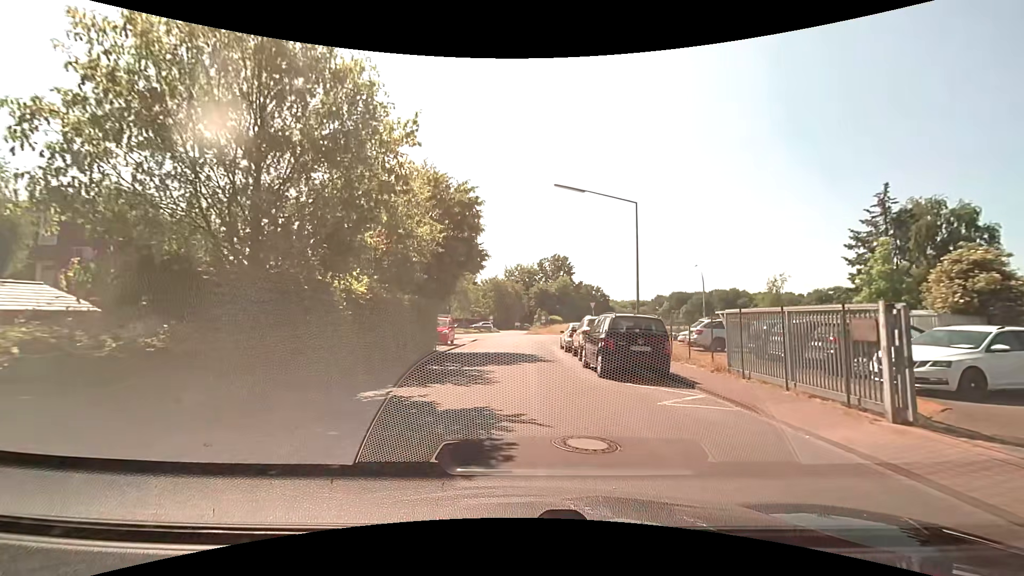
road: unclassified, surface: asphalt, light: Day
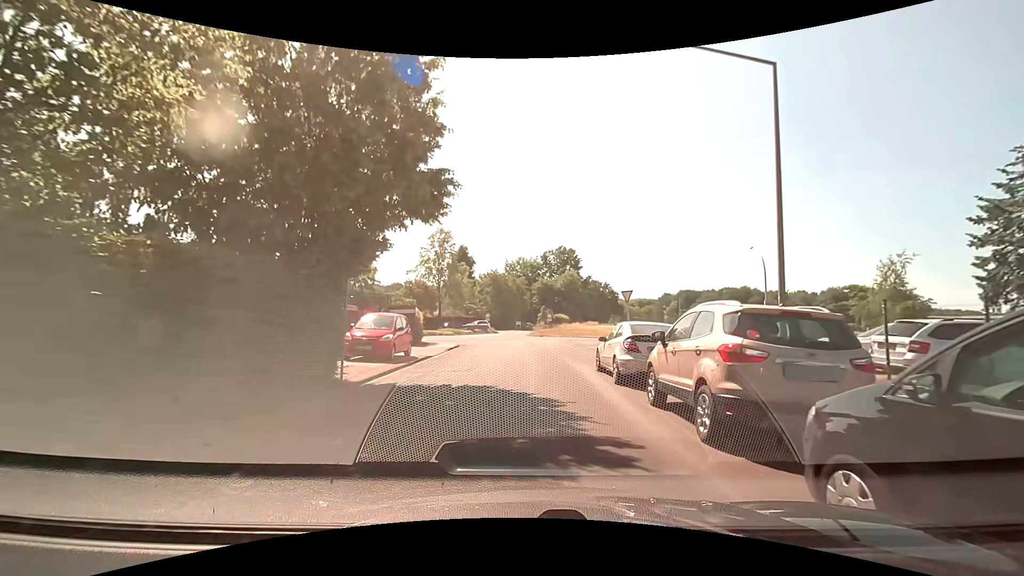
(+0.1, +12.4) m; 0°
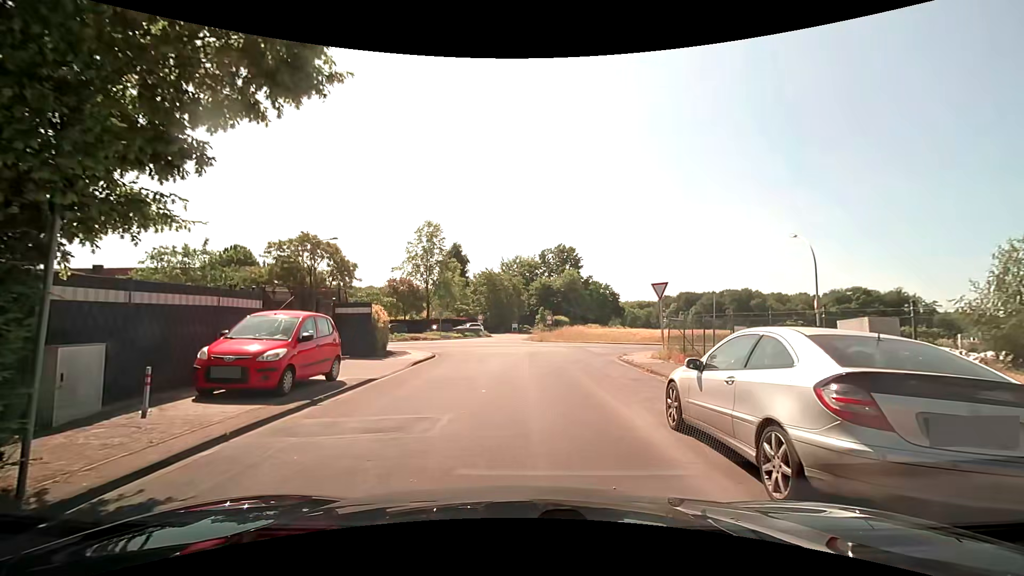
(0.0, +7.0) m; 0°
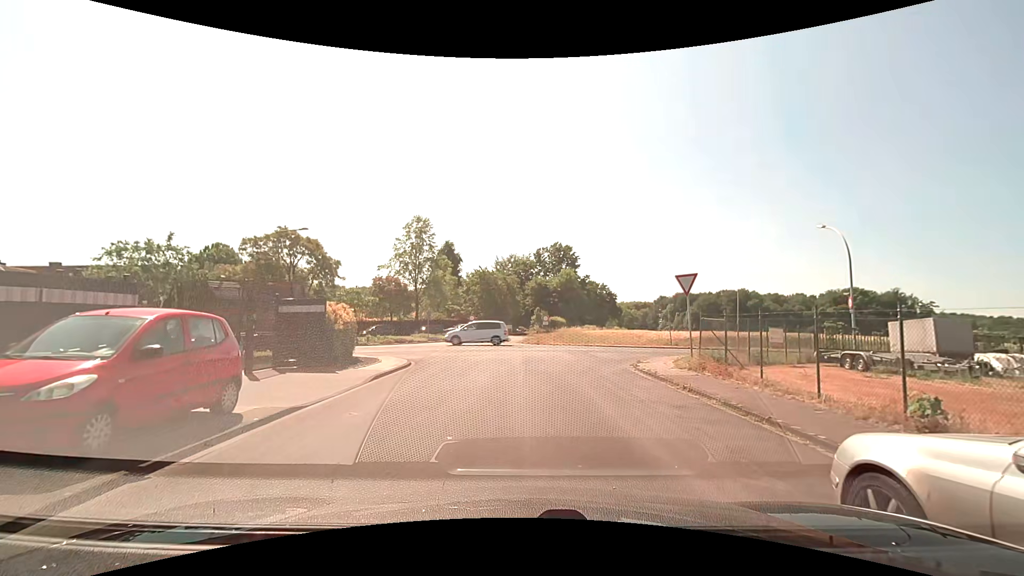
(0.0, +3.9) m; 0°
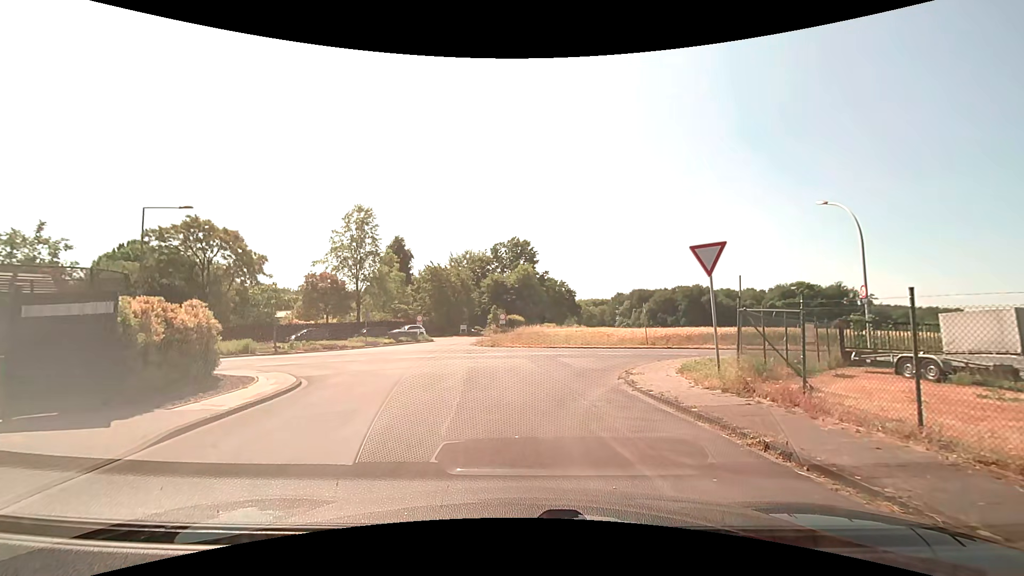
(+0.4, +5.9) m; +4°
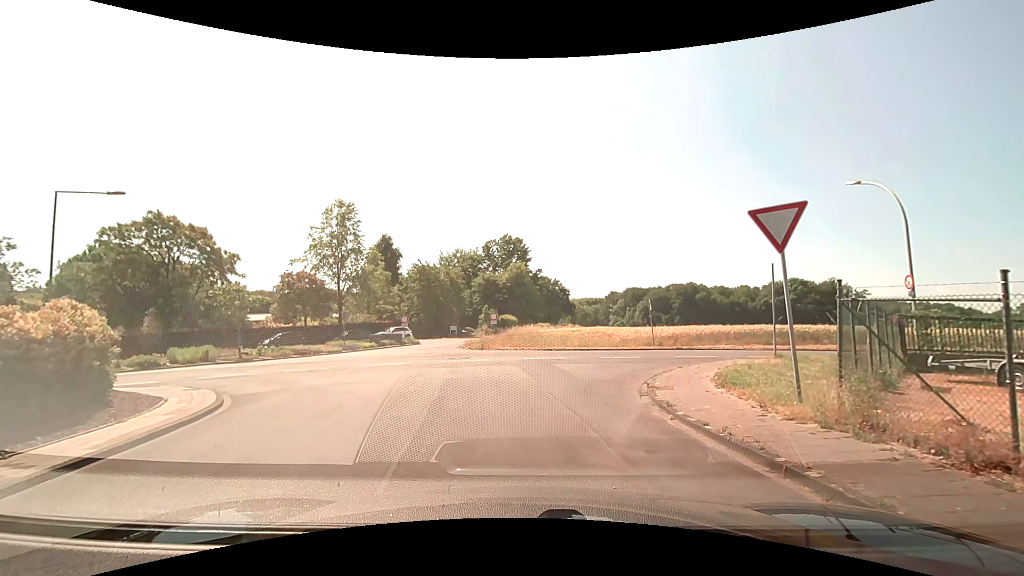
(+0.1, +3.4) m; +3°
